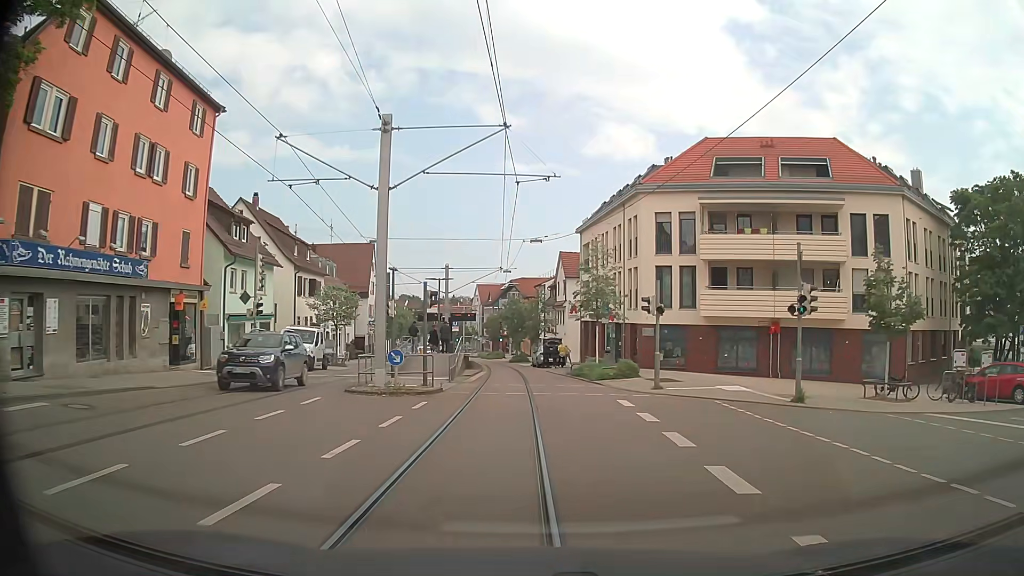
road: tertiary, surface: asphalt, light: Day
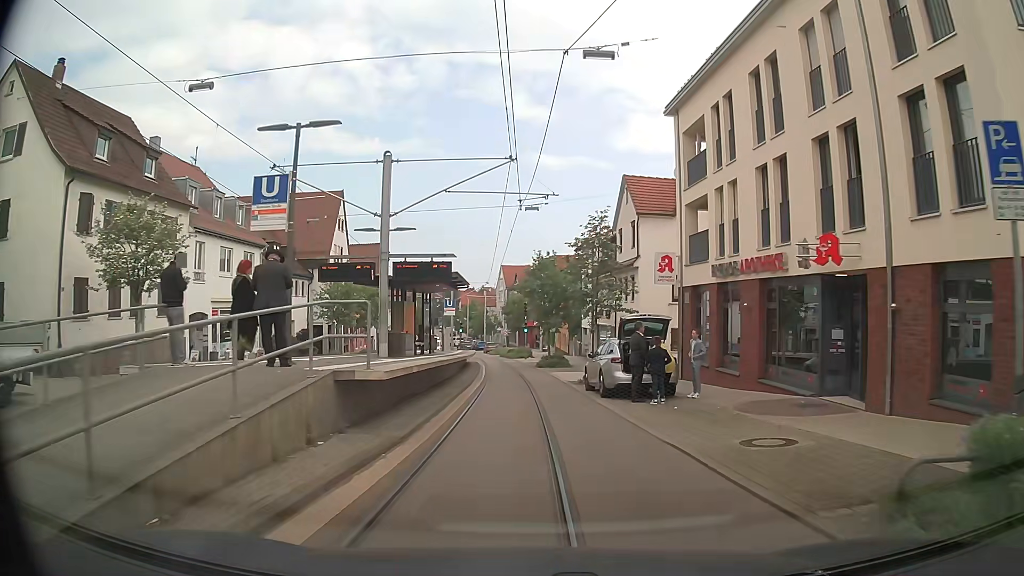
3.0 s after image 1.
(-0.5, +27.2) m; -3°
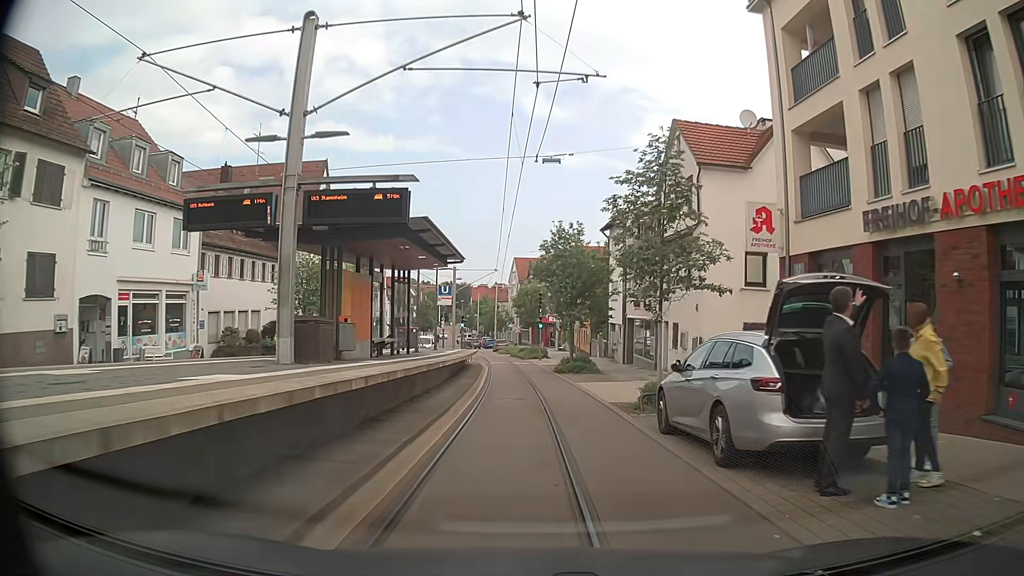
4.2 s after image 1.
(-0.1, +9.4) m; -2°
(0, +10) (0, +20) (0, +30) (-1, +40) (-1, +50) (-2, +60) (-4, +70) (-5, +80) (-6, +90) (-8, +100) m
